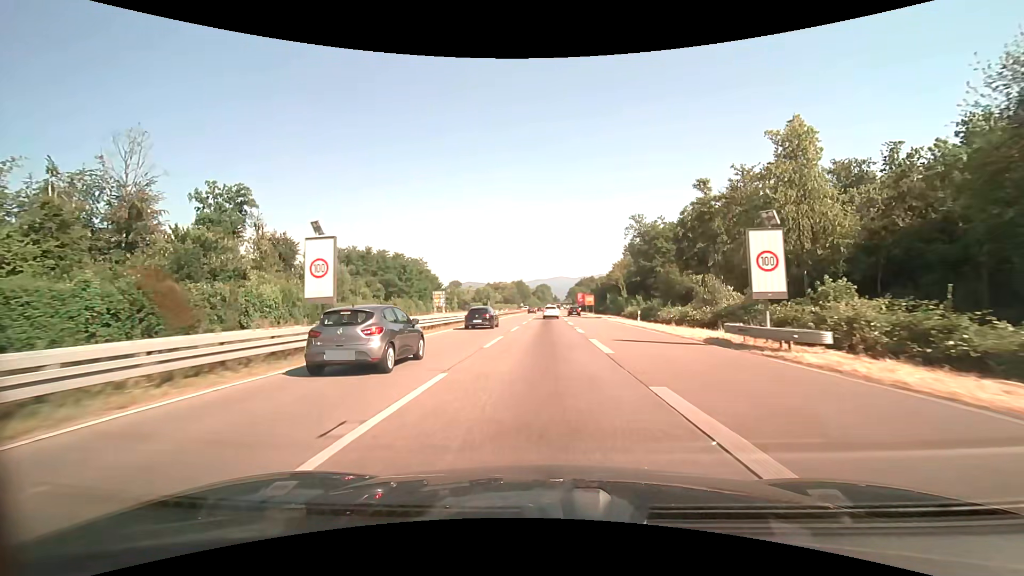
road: trunk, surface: asphalt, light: Day
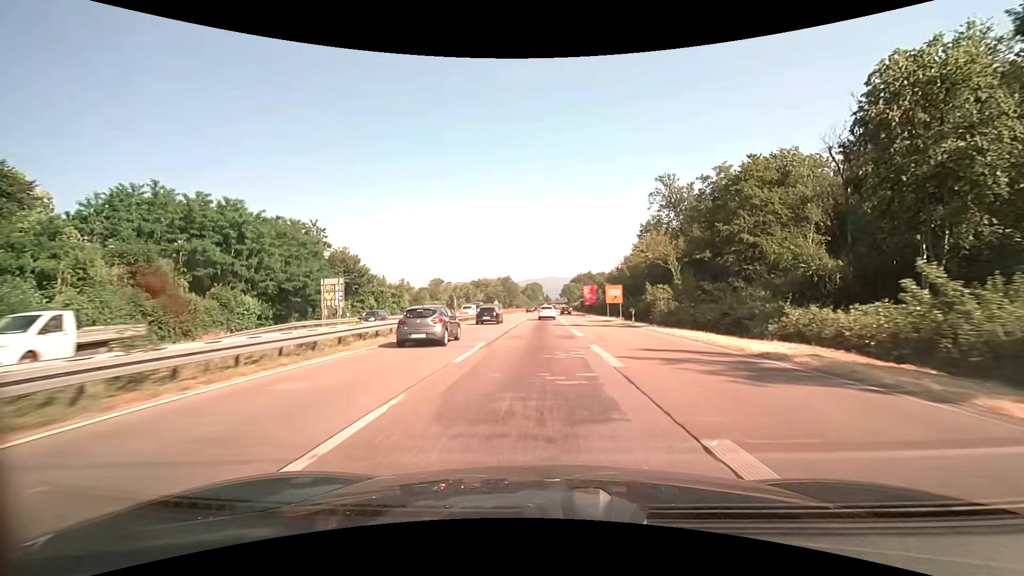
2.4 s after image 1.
(+0.4, +51.1) m; +1°
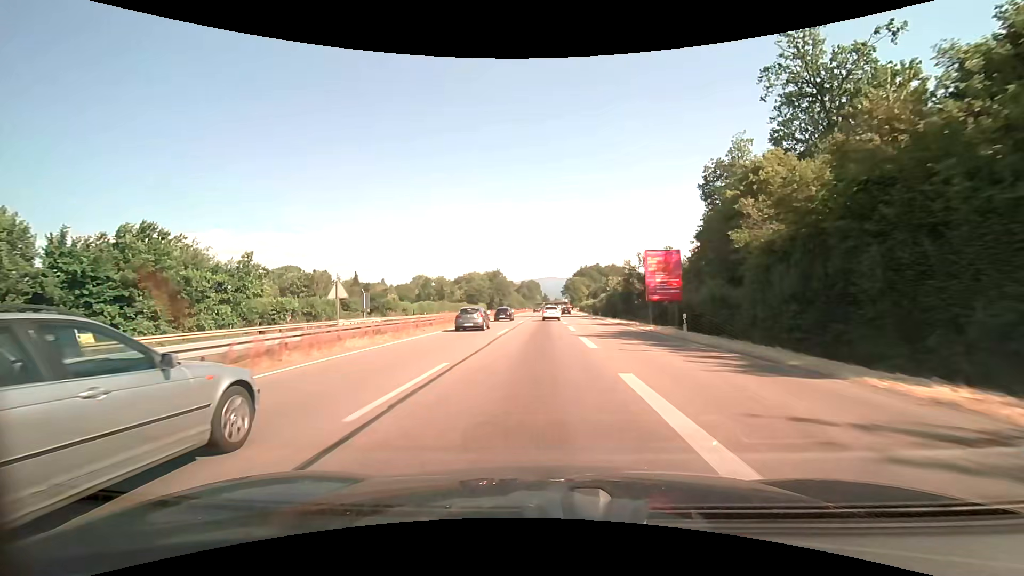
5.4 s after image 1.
(+0.5, +61.8) m; 0°
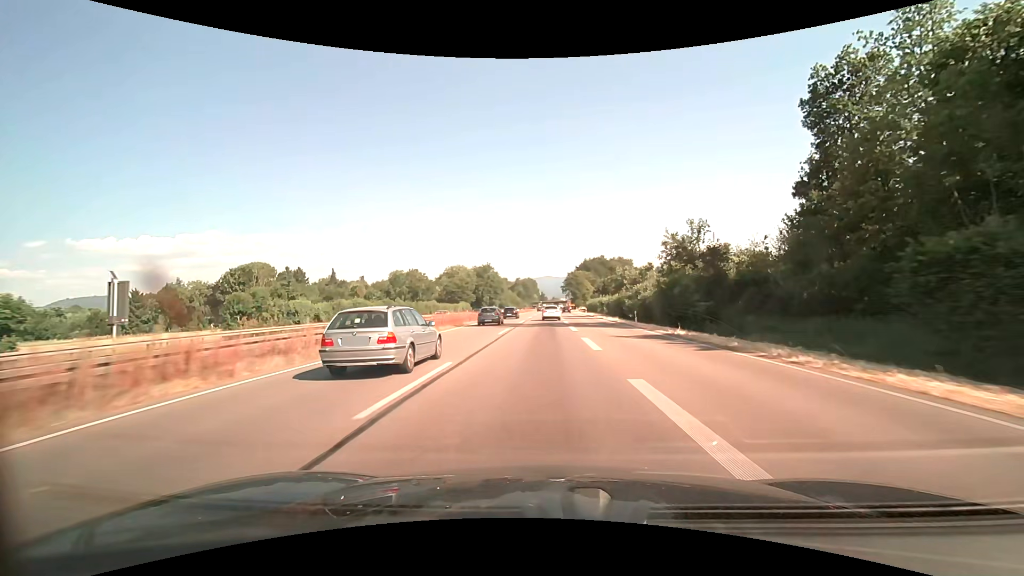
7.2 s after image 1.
(0.0, +37.0) m; 0°
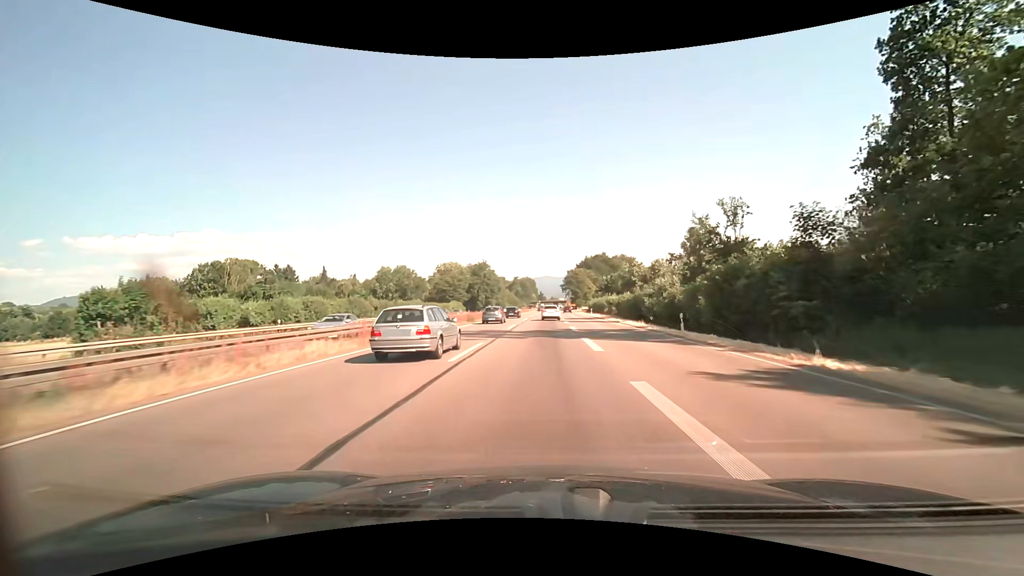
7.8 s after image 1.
(0.0, +12.4) m; 0°
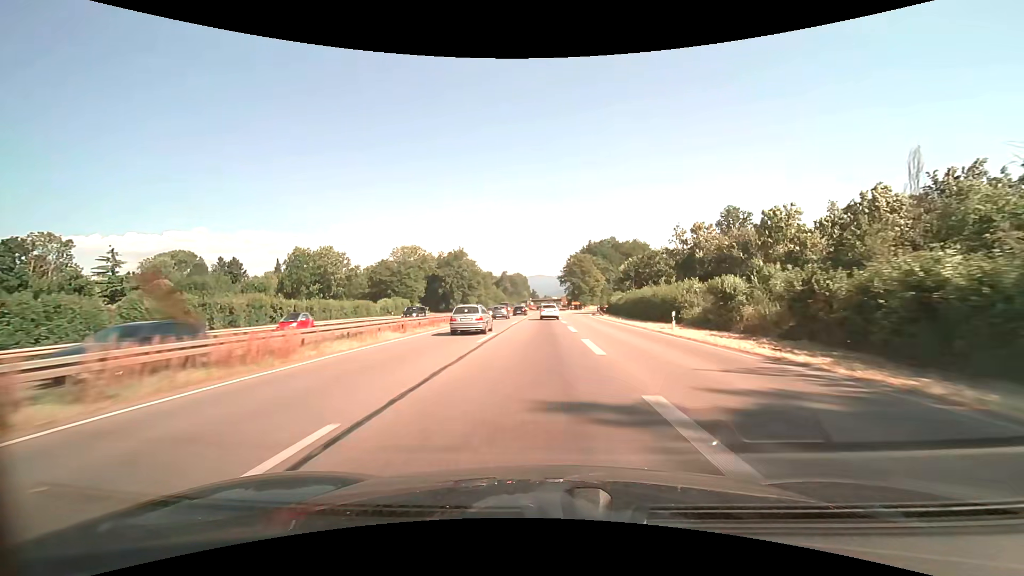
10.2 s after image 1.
(+0.5, +49.6) m; +1°
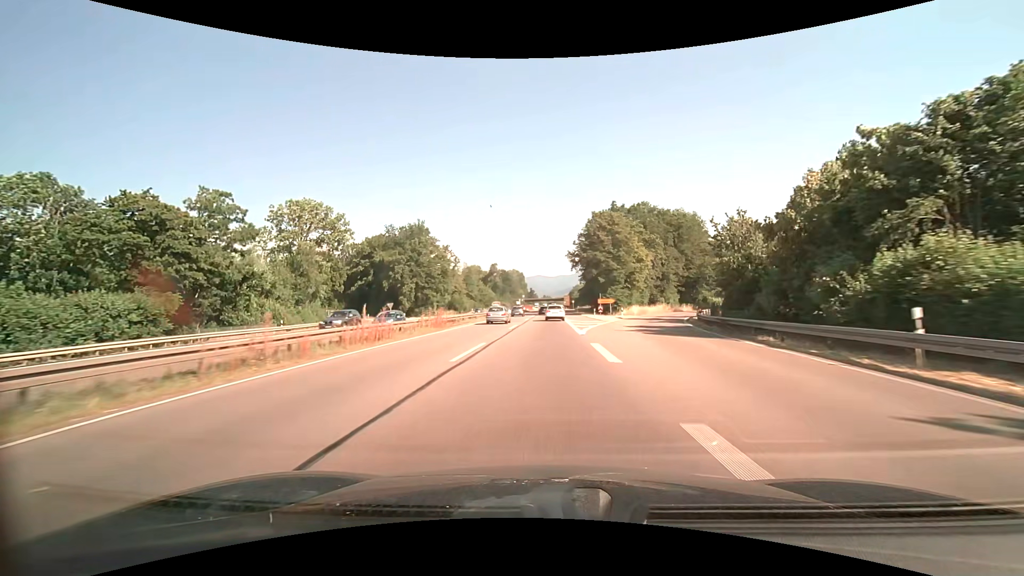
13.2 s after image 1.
(0.0, +61.7) m; 0°
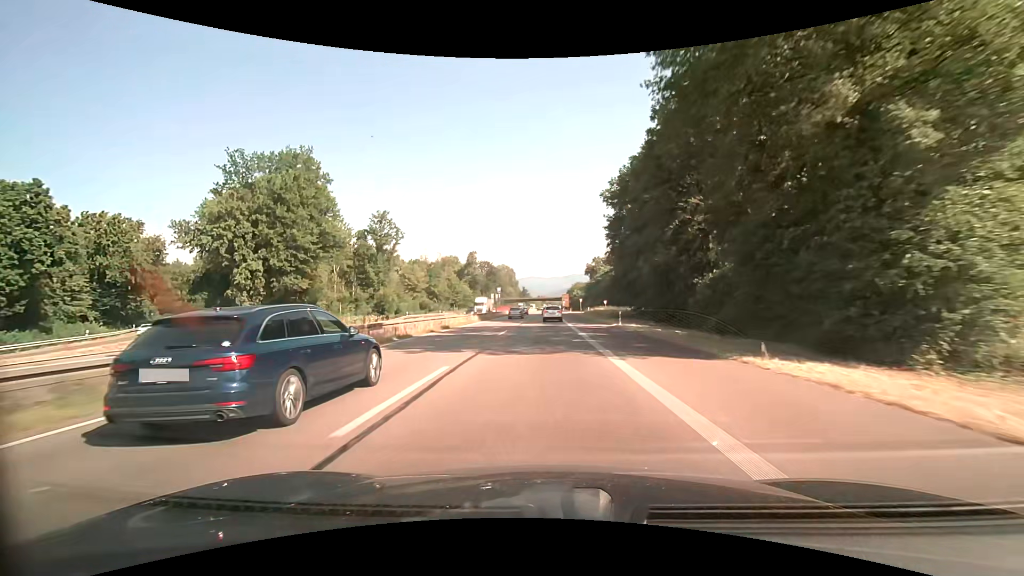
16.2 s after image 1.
(+0.5, +61.1) m; +1°
(0, +10) (0, +20) (0, +30) (0, +40) (0, +50) (0, +60) (0, +70) (0, +80) (0, +90) (0, +100) m
